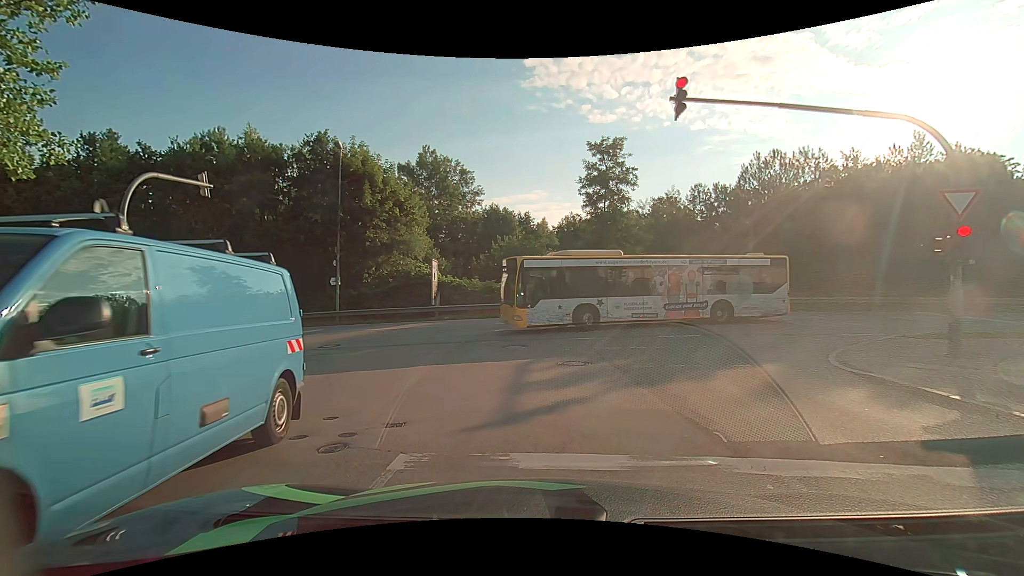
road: residential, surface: asphalt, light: Day
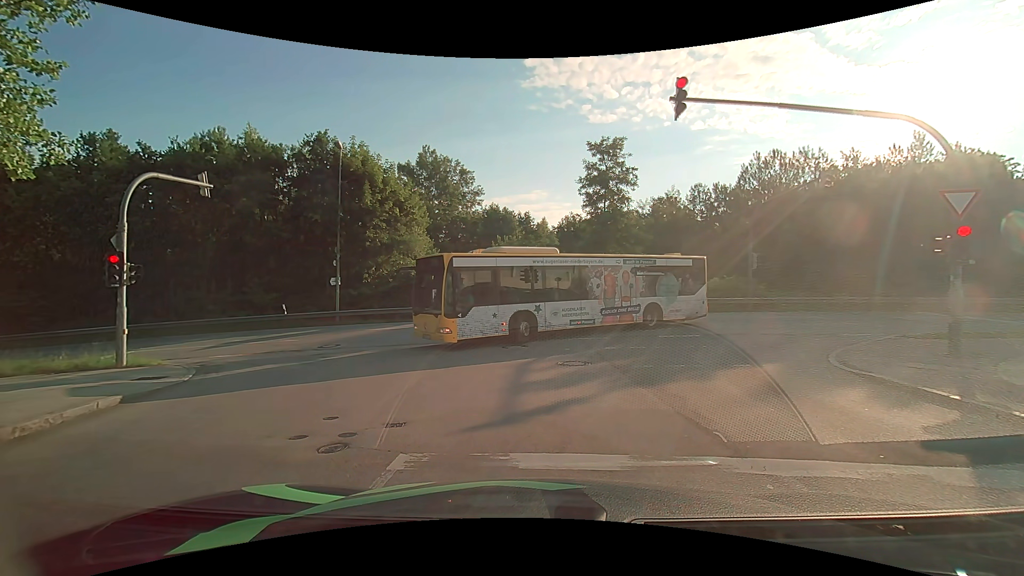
(0.0, 0.0) m; 0°
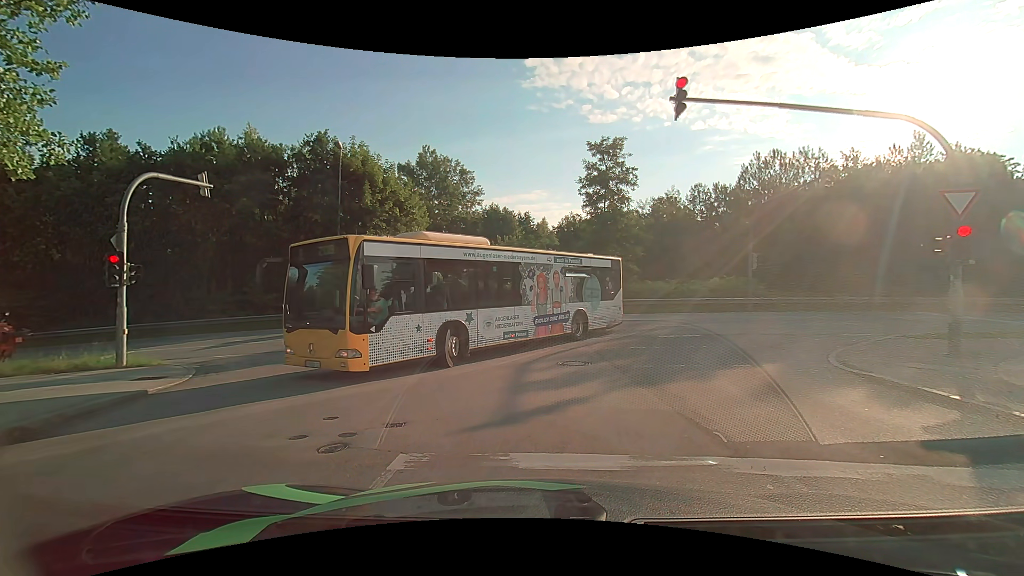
(0.0, 0.0) m; 0°
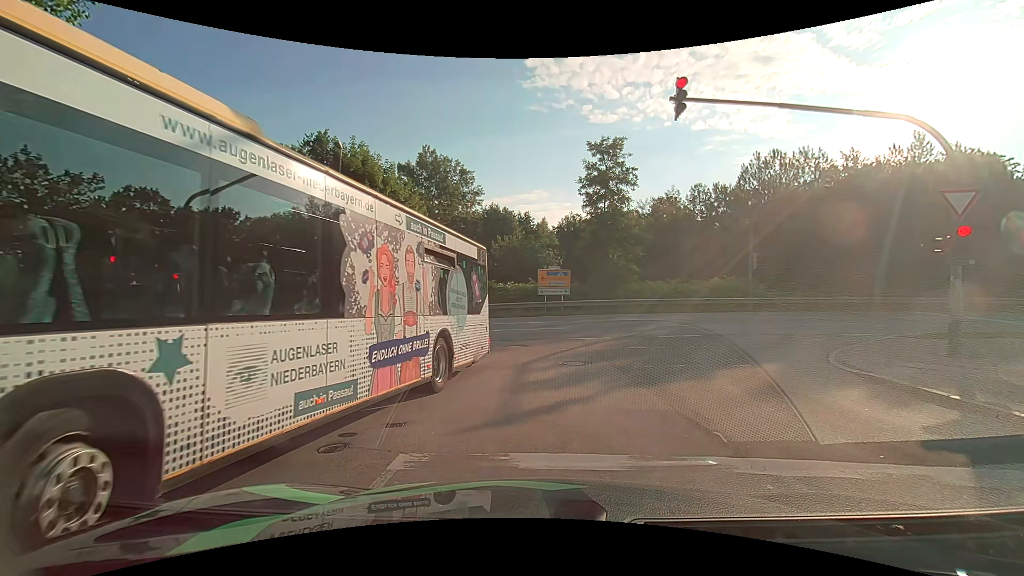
(0.0, 0.0) m; 0°
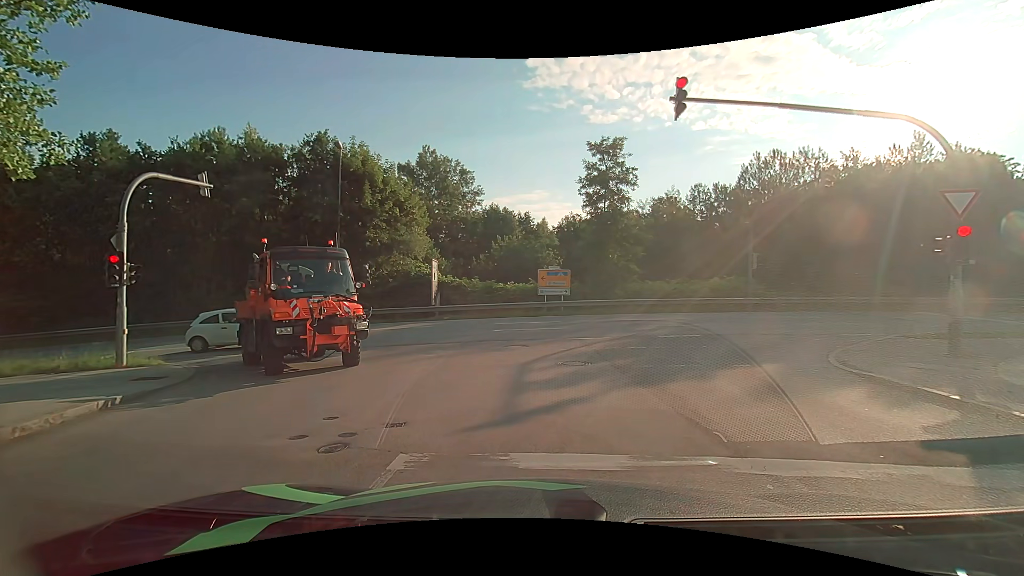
(0.0, 0.0) m; 0°
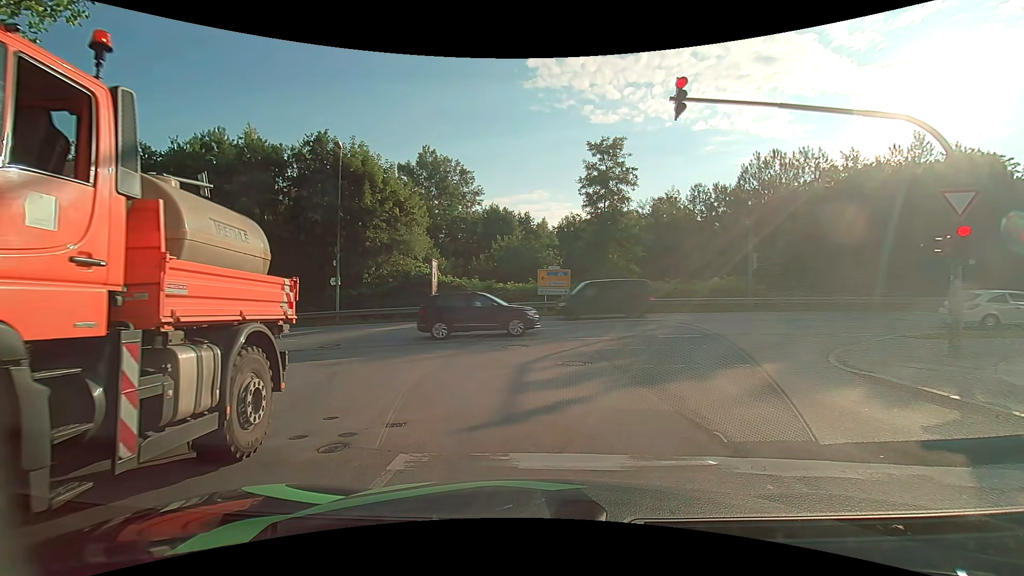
(0.0, 0.0) m; 0°
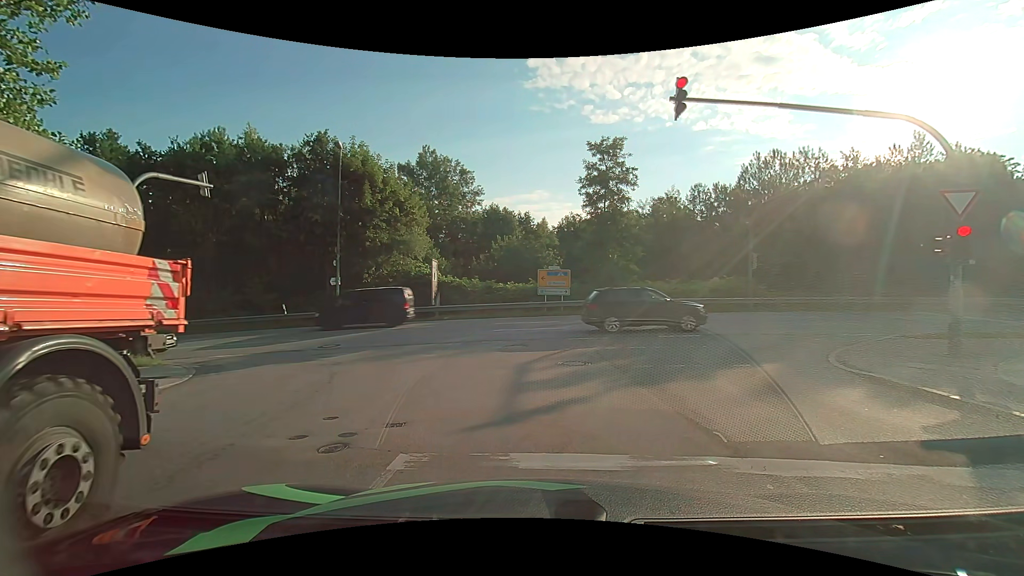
(0.0, 0.0) m; 0°
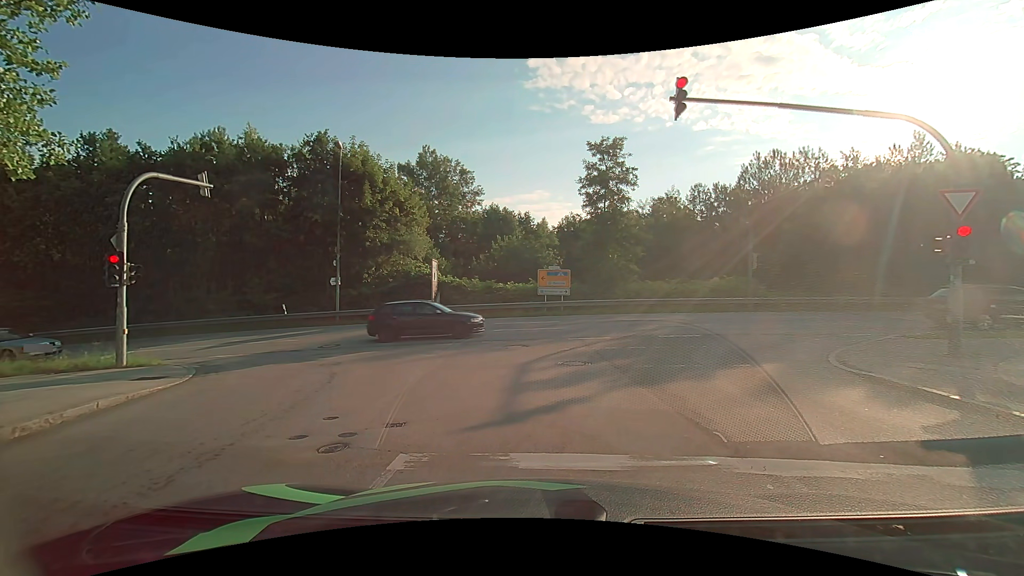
(0.0, 0.0) m; 0°
(0, +10) (-3, +20) (-11, +25) (-20, +26) (-30, +25) (-40, +24) (-50, +24) (-60, +22) (-70, +21) (-80, +20) m
